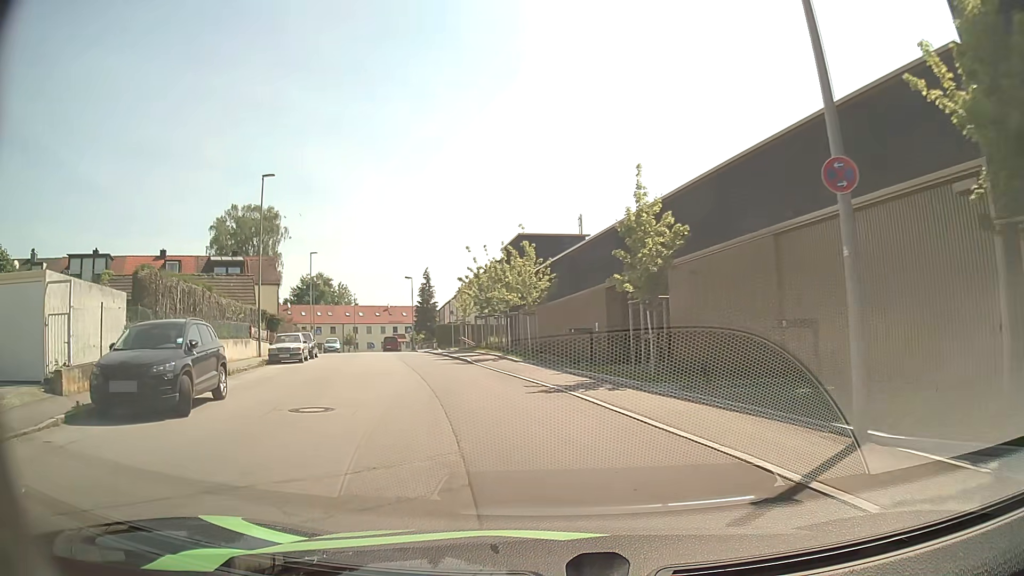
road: residential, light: Day
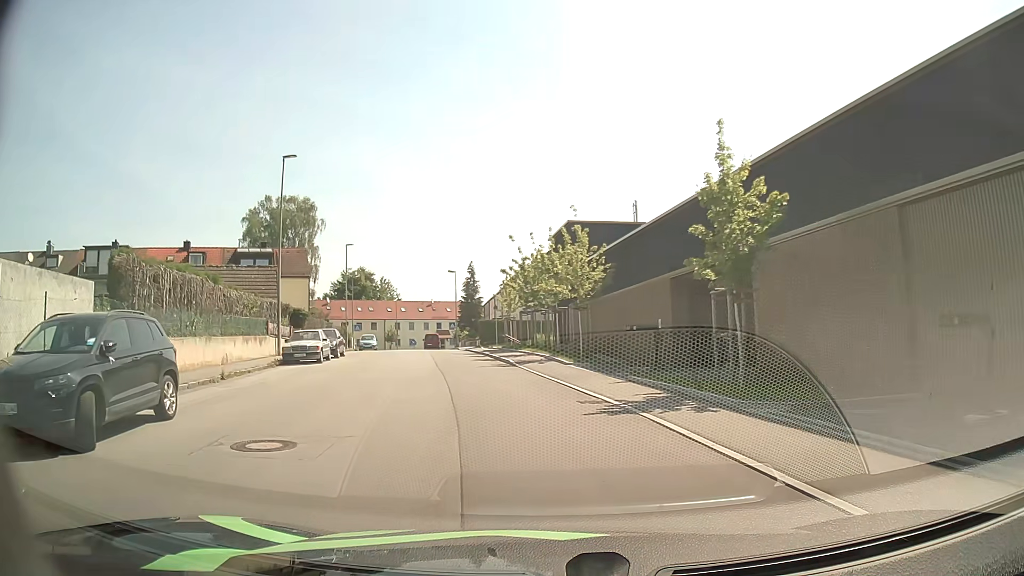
(-0.2, +3.9) m; -5°
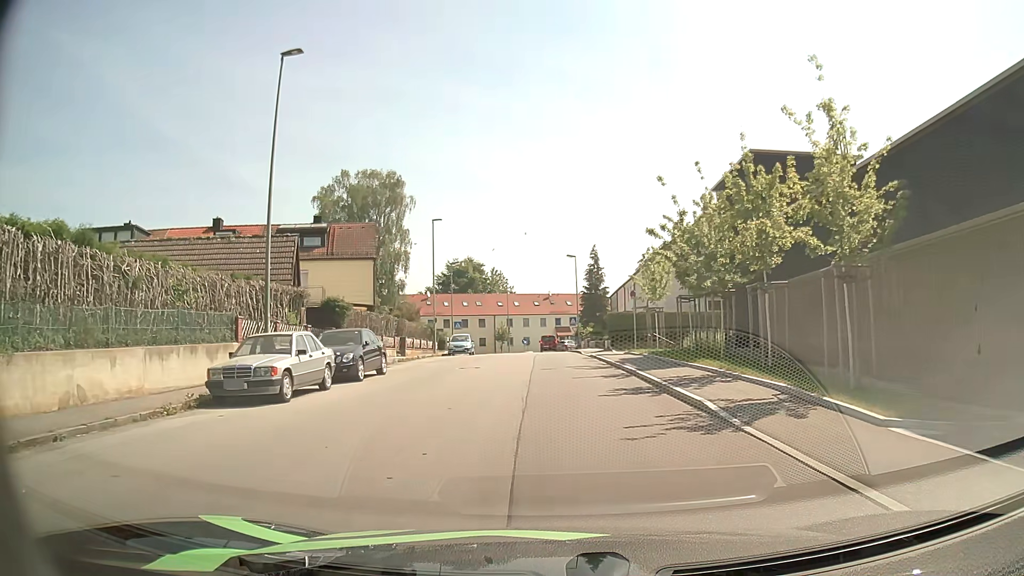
(-1.5, +14.8) m; -10°
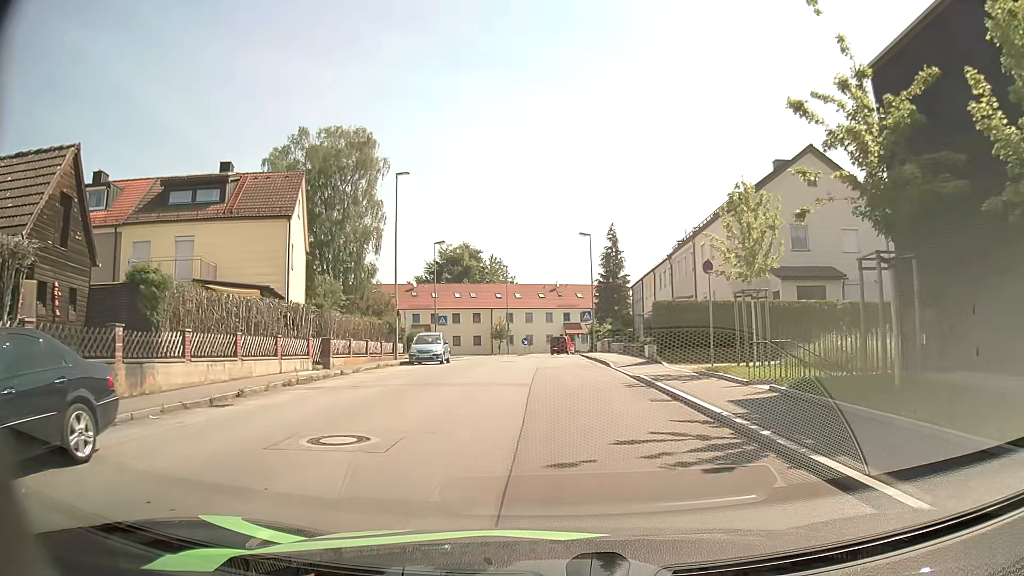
(-0.1, +15.0) m; 0°
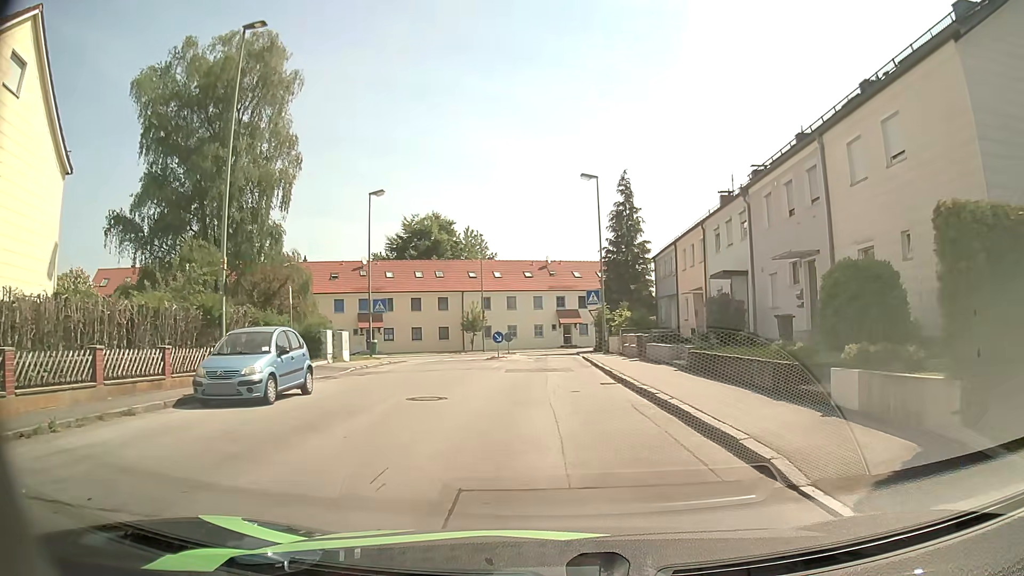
(+0.1, +19.3) m; 0°
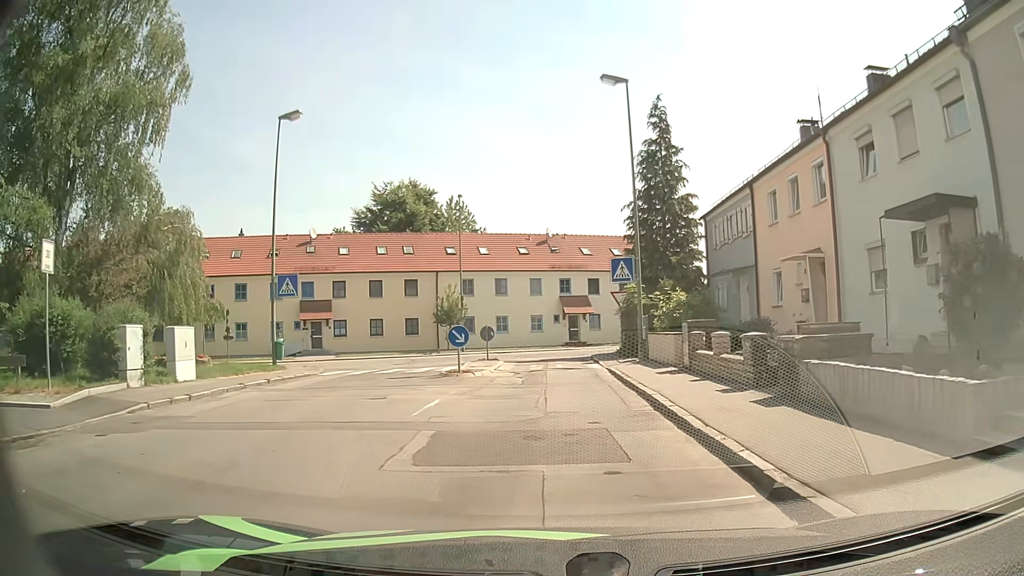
(+0.1, +14.8) m; +1°
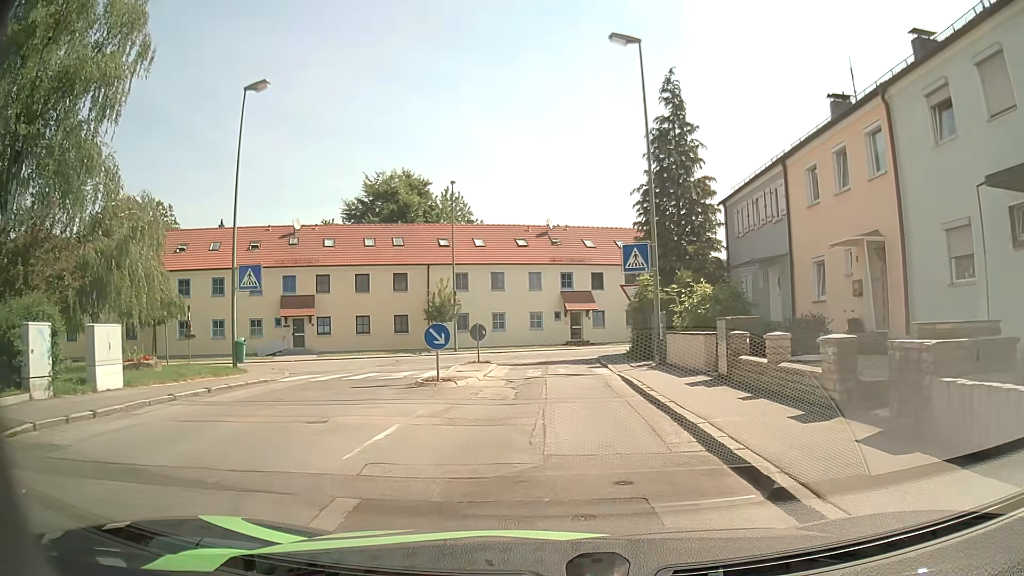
(-0.1, +3.5) m; 0°
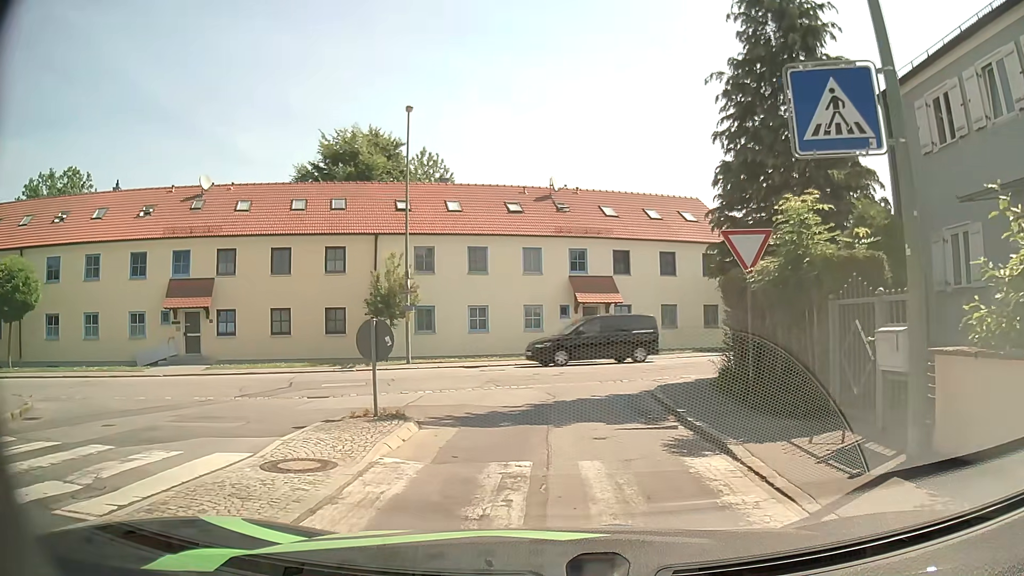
(-0.1, +13.9) m; +3°
